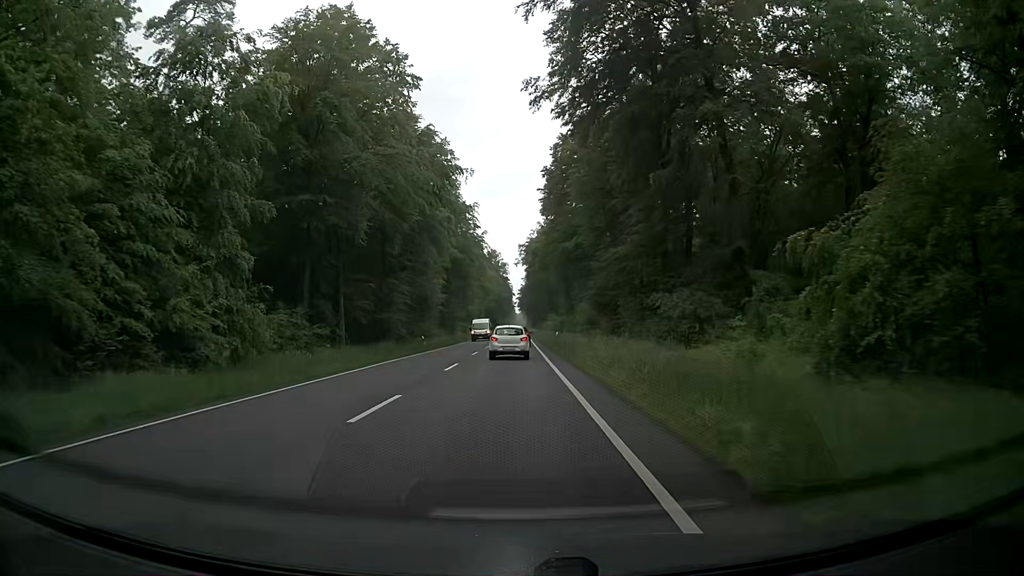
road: primary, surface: asphalt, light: Day
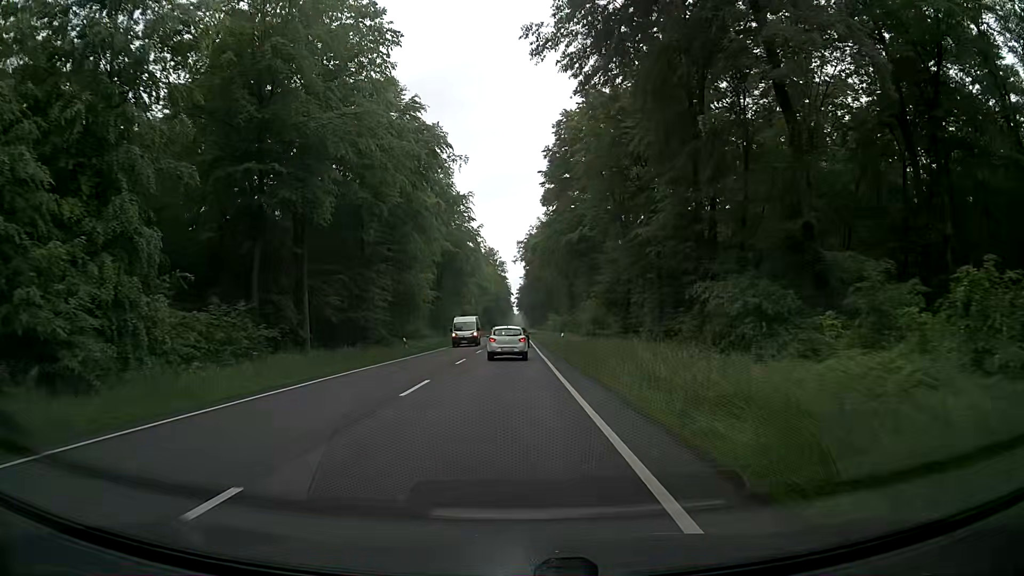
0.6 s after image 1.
(0.0, +8.0) m; +1°
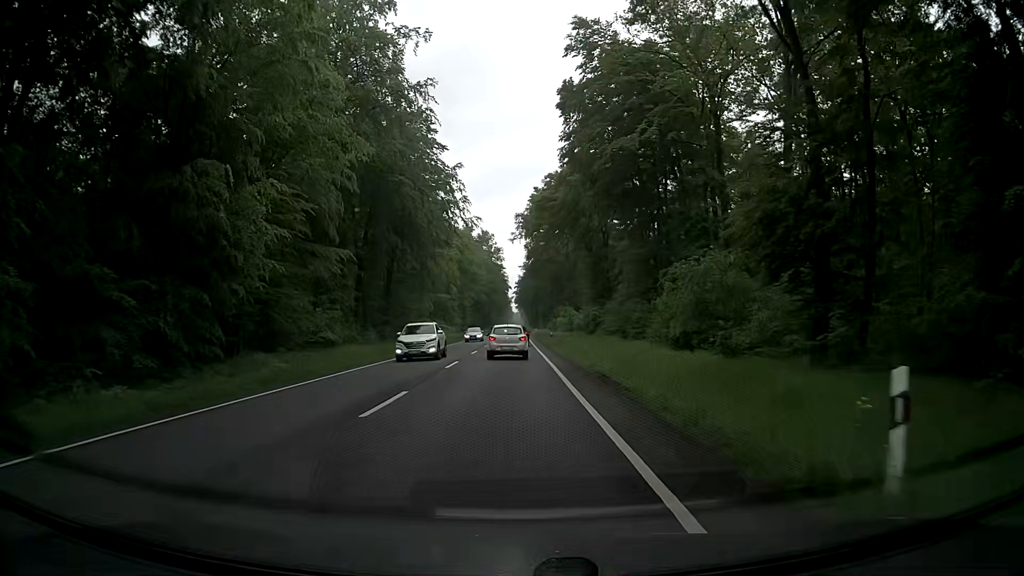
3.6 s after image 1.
(-0.4, +40.1) m; 0°
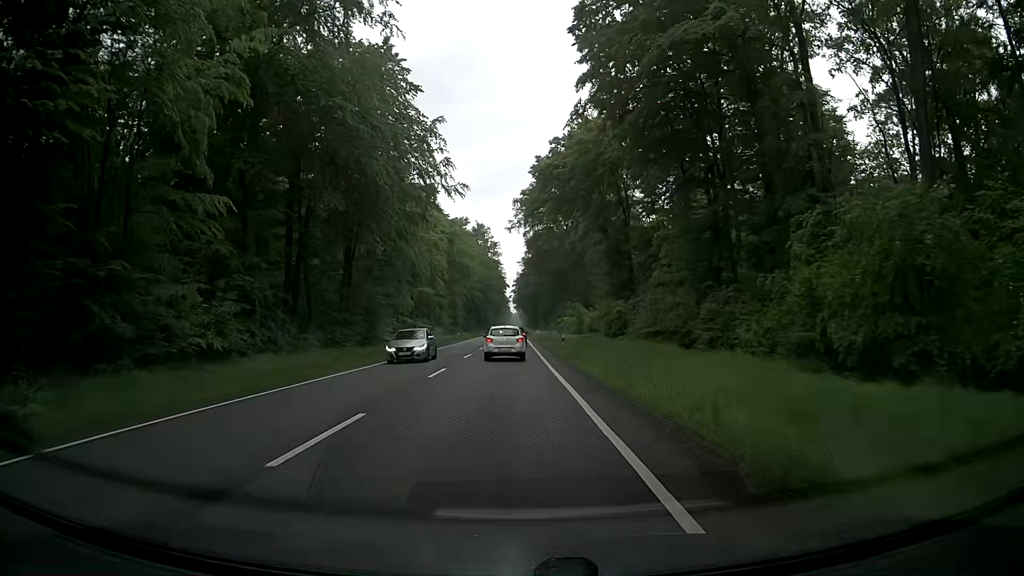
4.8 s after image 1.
(-0.1, +16.0) m; 0°
(0, +10) (0, +20) (0, +30) (0, +40) (0, +50) (-1, +60) (-1, +70) (-1, +80) (-1, +90) (-1, +100) m
